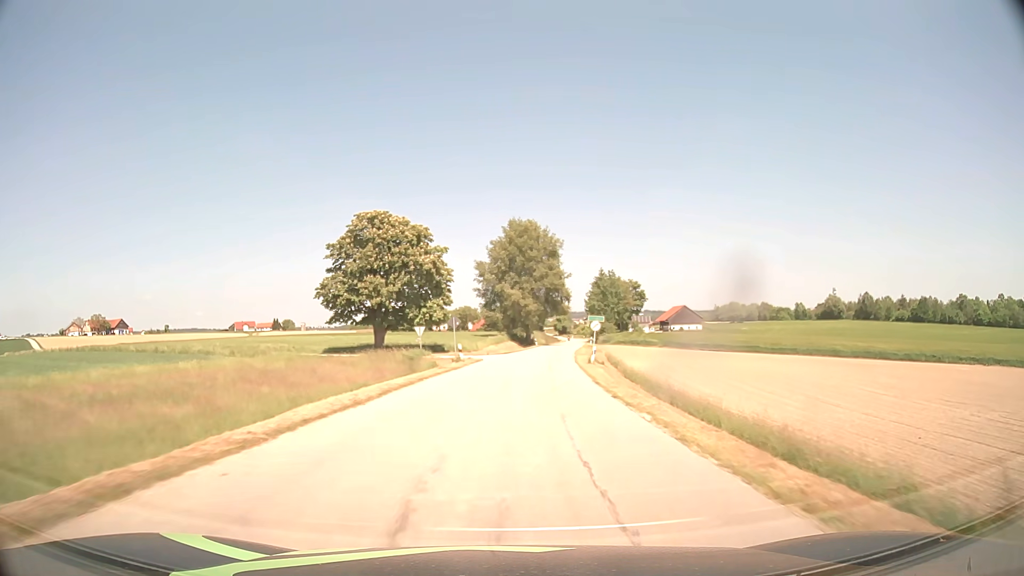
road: tertiary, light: Day
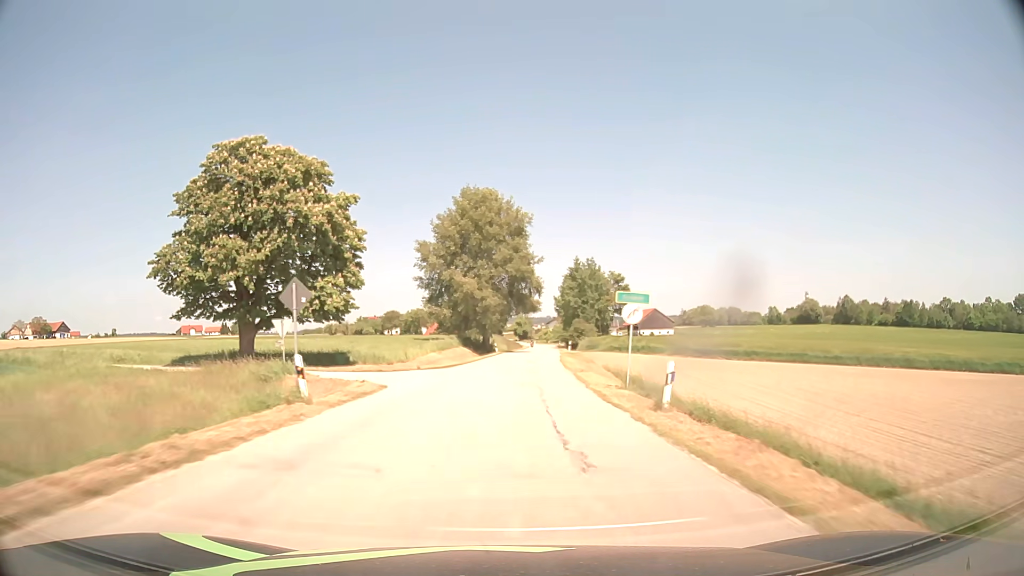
(+0.7, +23.2) m; +4°
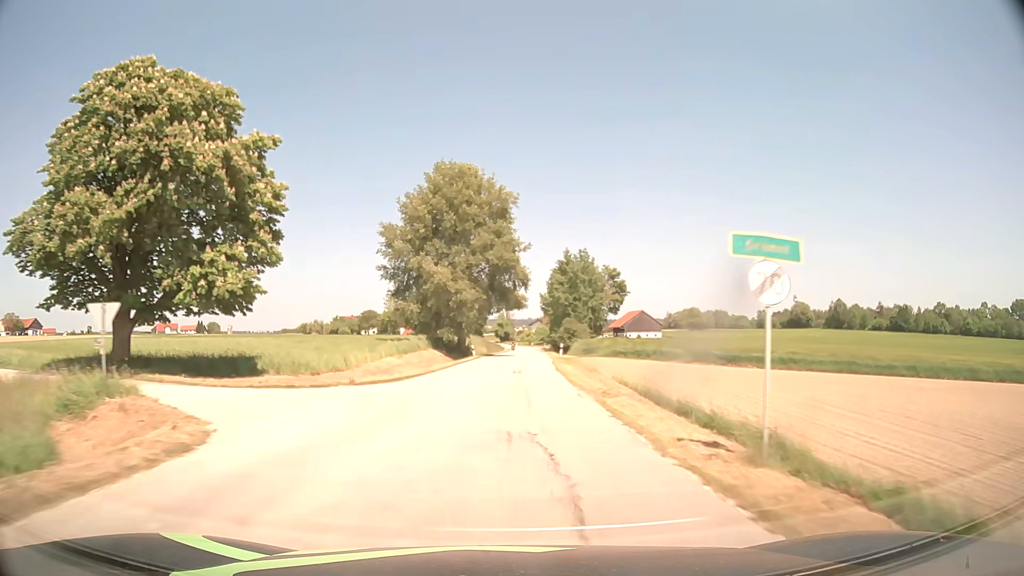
(+0.1, +11.5) m; +1°
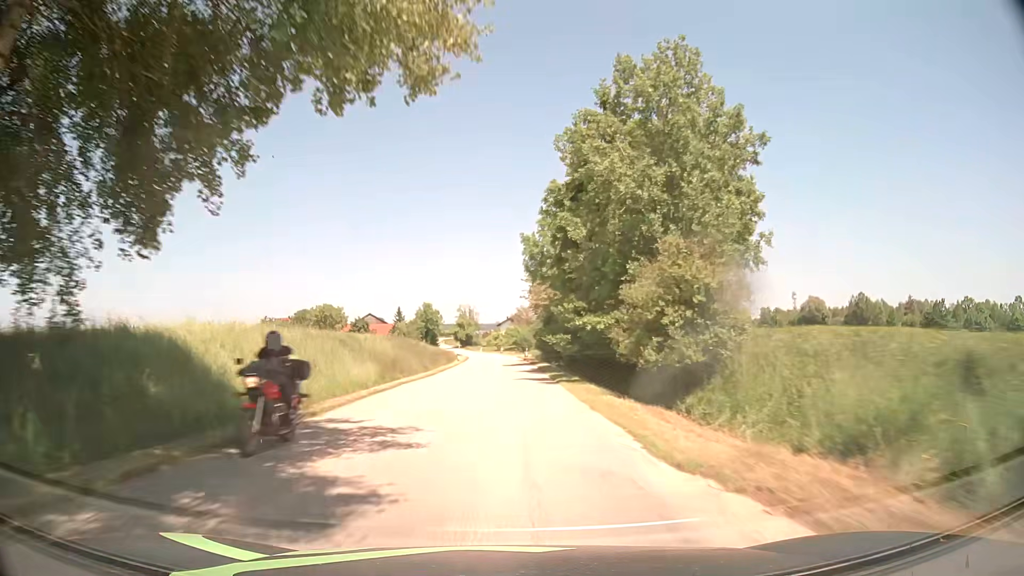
(+2.2, +57.7) m; +3°
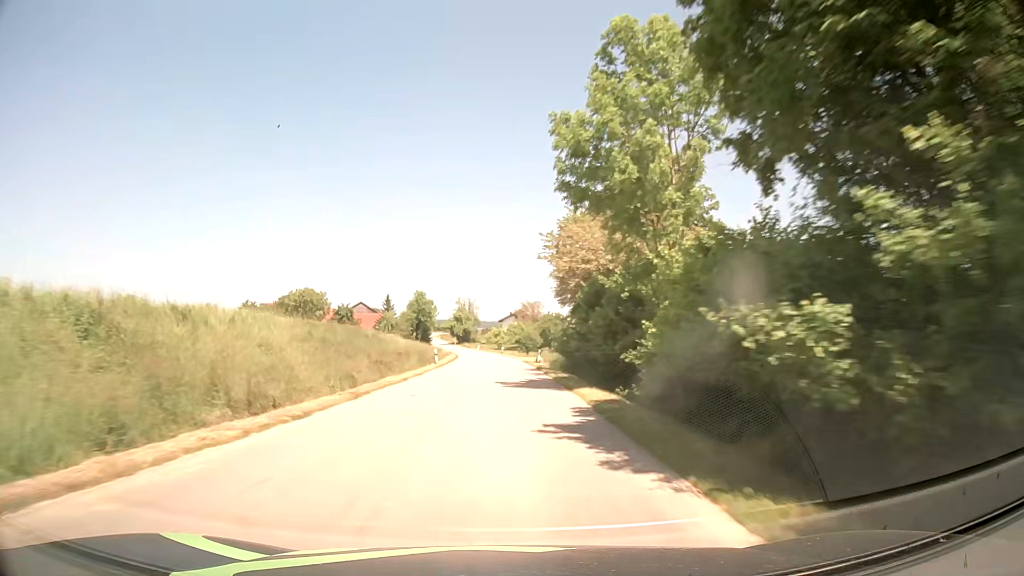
(-0.2, +23.2) m; -1°
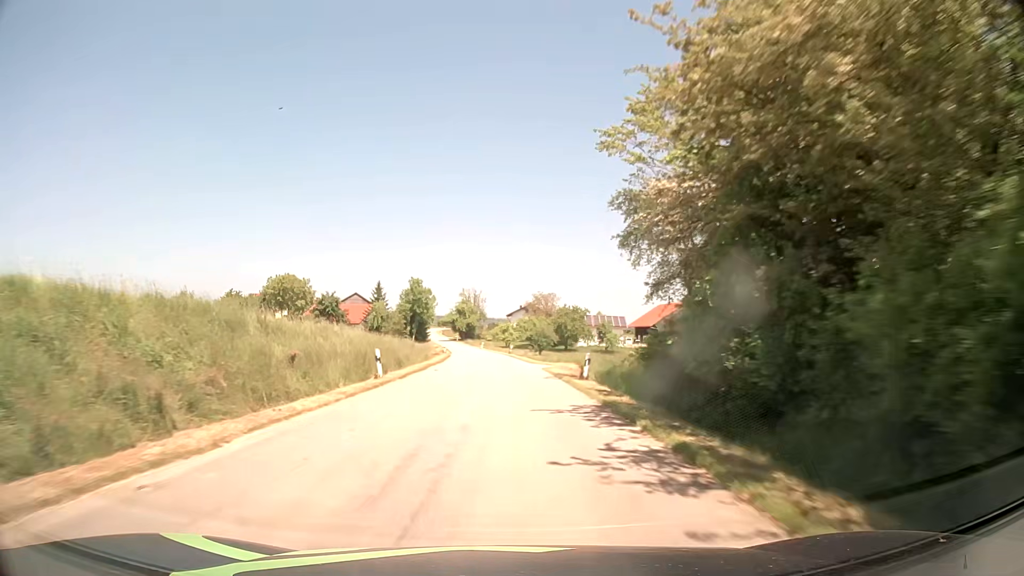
(0.0, +23.1) m; 0°
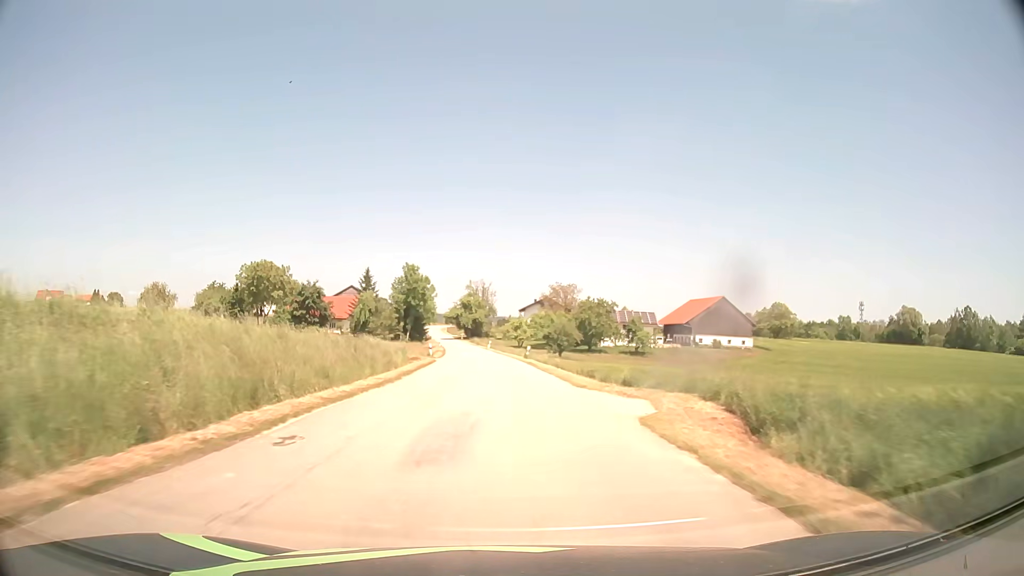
(-0.2, +22.8) m; -1°
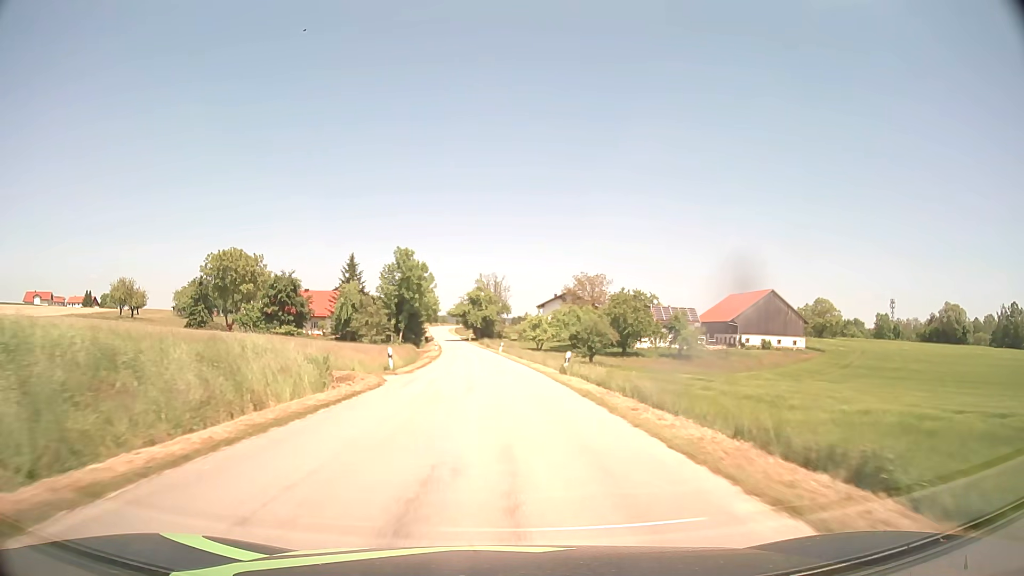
(-0.2, +22.4) m; -1°
(0, +10) (0, +20) (-1, +30) (-1, +40) (-2, +50) (-3, +60) (-4, +70) (-4, +80) (-6, +90) (-7, +100) m
